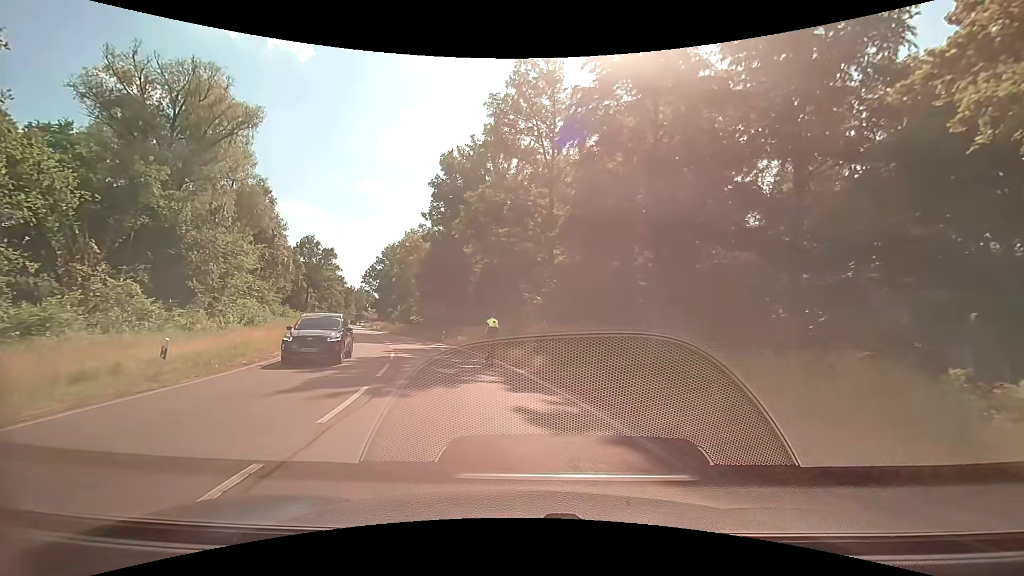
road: secondary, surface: asphalt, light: Day
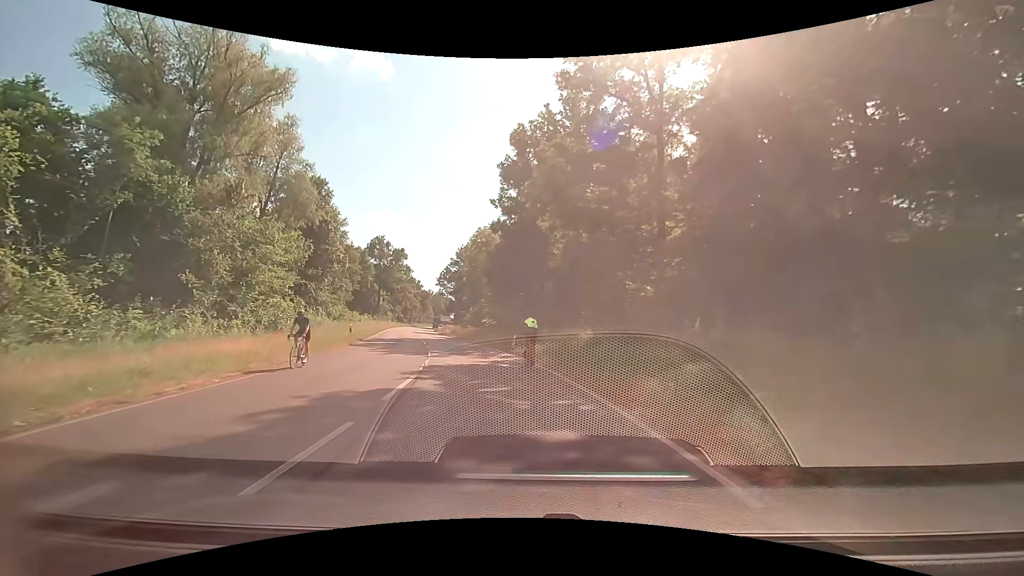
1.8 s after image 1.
(-0.8, +10.5) m; -7°
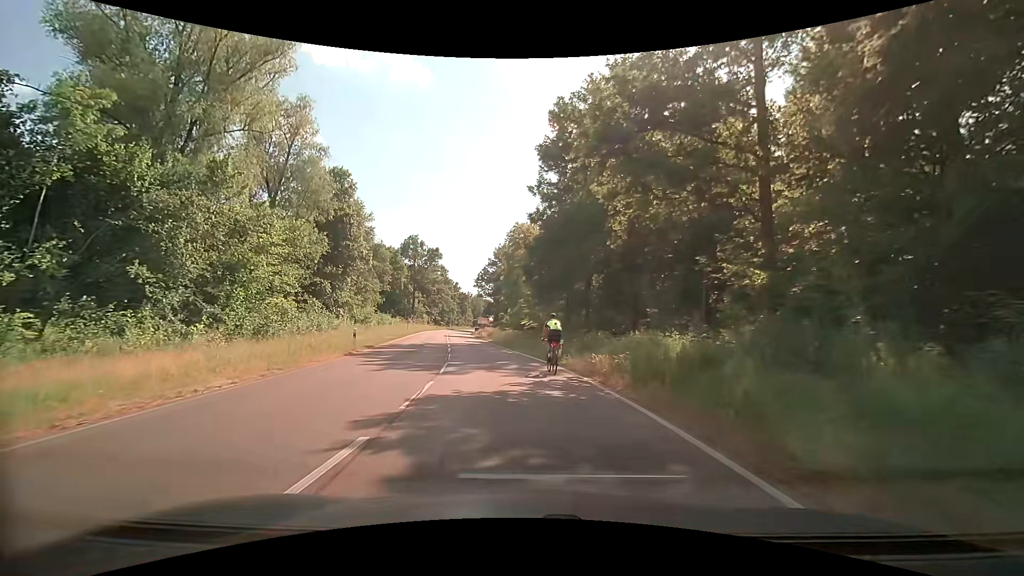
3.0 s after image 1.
(-0.4, +6.9) m; -6°
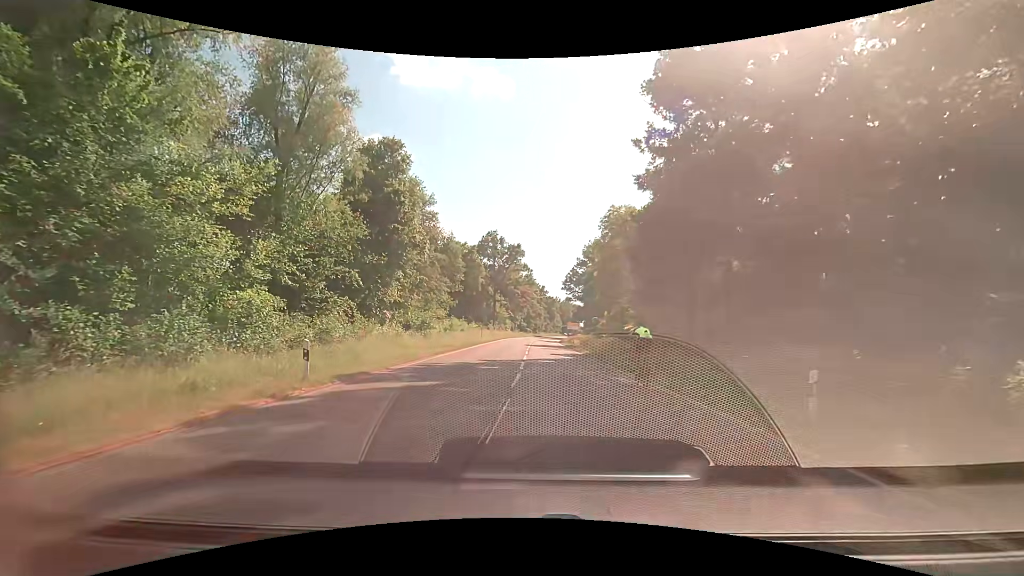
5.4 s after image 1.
(-1.2, +14.6) m; -10°
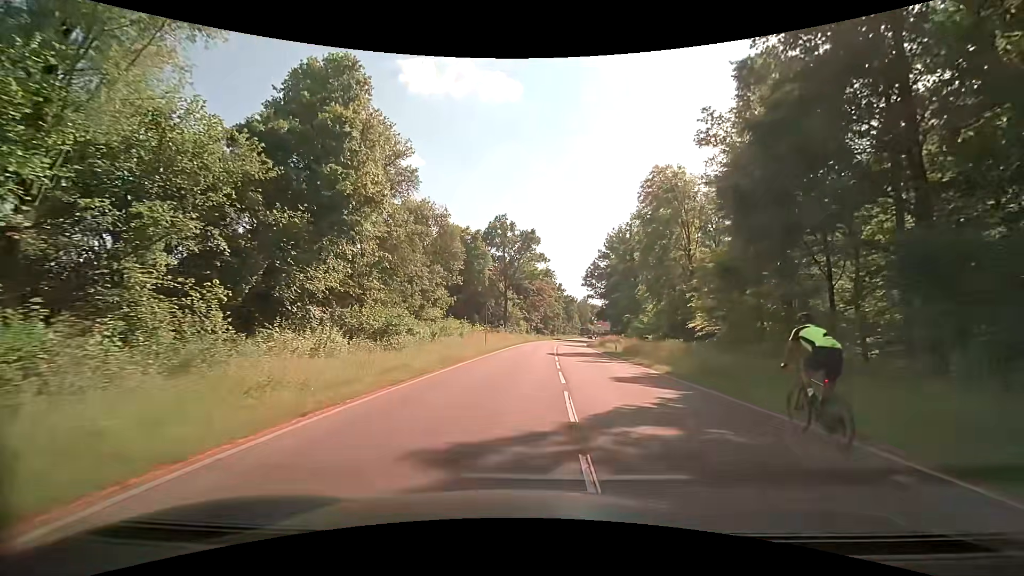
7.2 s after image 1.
(-0.6, +16.8) m; -2°
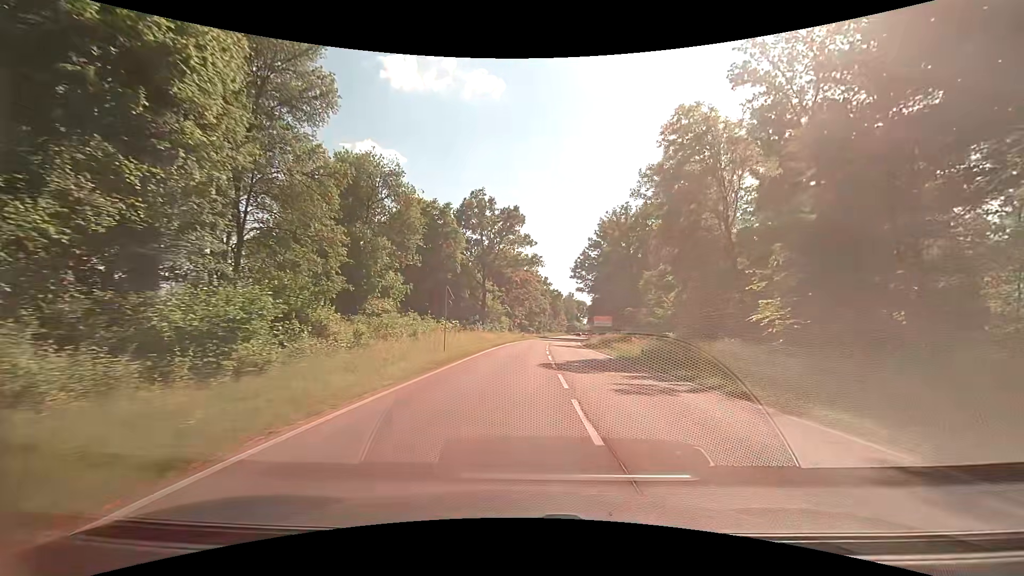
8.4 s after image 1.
(+0.1, +14.0) m; +1°
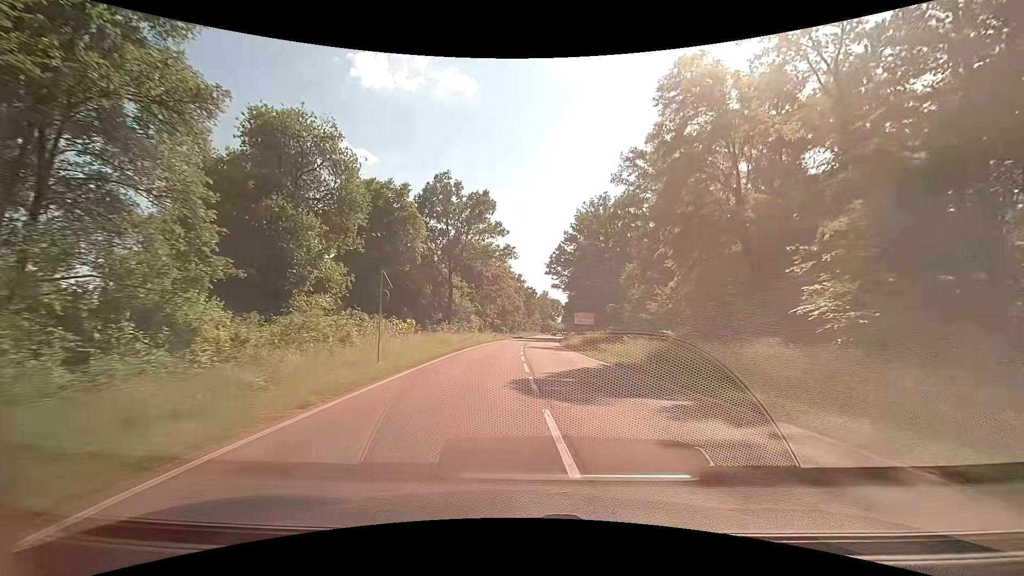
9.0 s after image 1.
(+0.2, +7.5) m; +3°
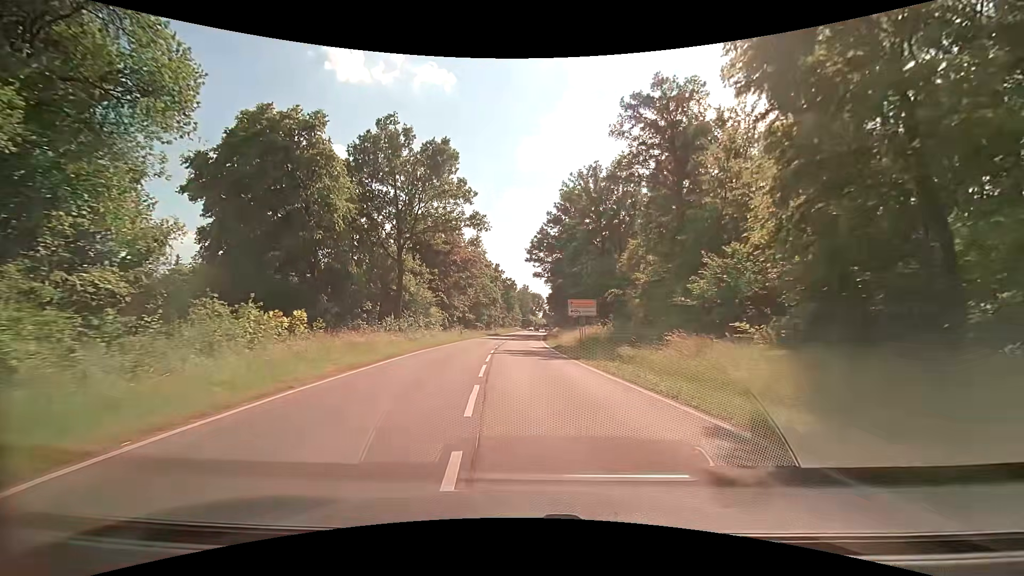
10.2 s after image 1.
(+0.5, +15.4) m; +3°
(0, +10) (0, +20) (-1, +30) (-1, +40) (-1, +50) (0, +60) (0, +70) (0, +80) (+1, +90) (+1, +100) m
